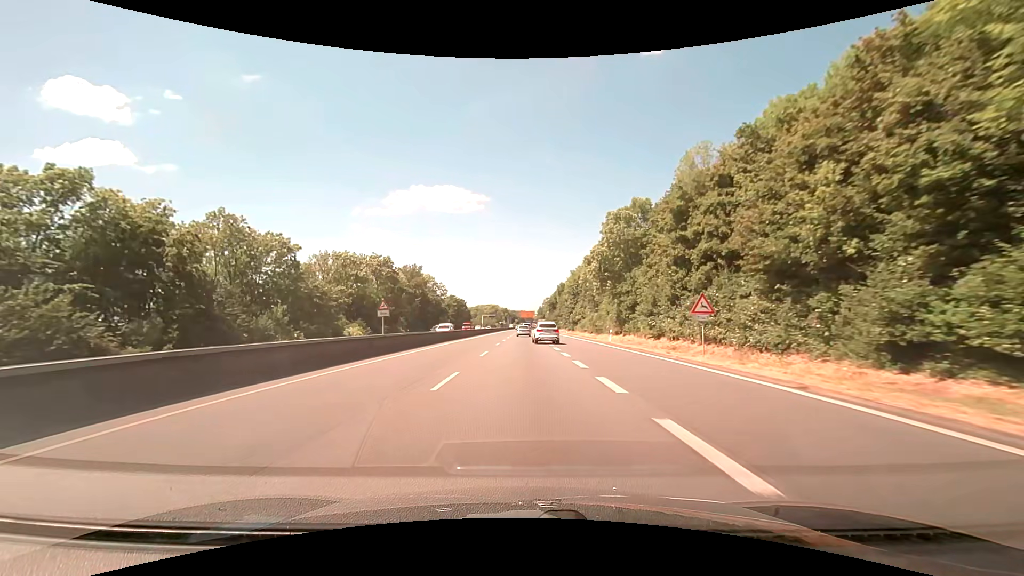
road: trunk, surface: asphalt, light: Day
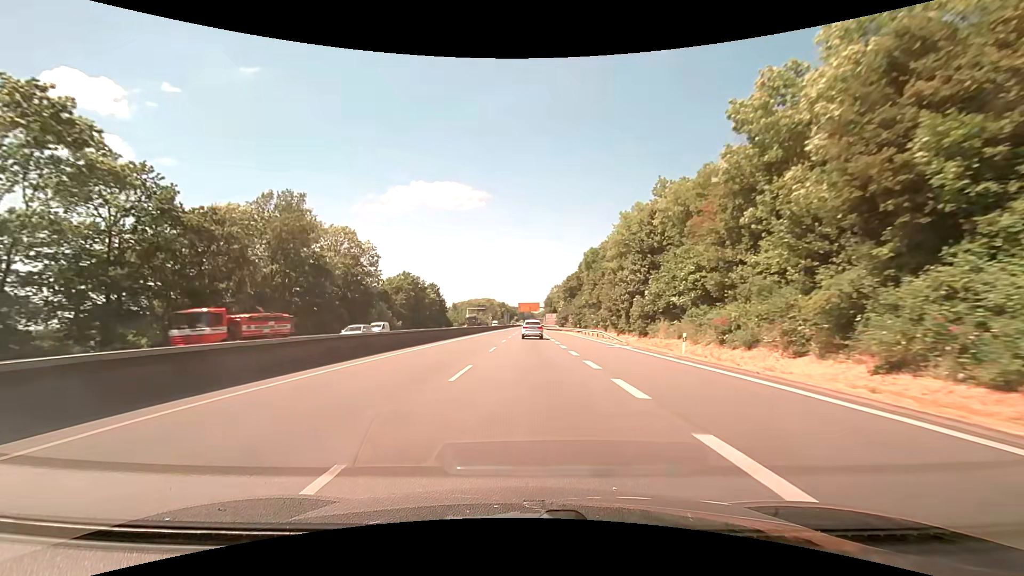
(-0.1, +67.3) m; 0°
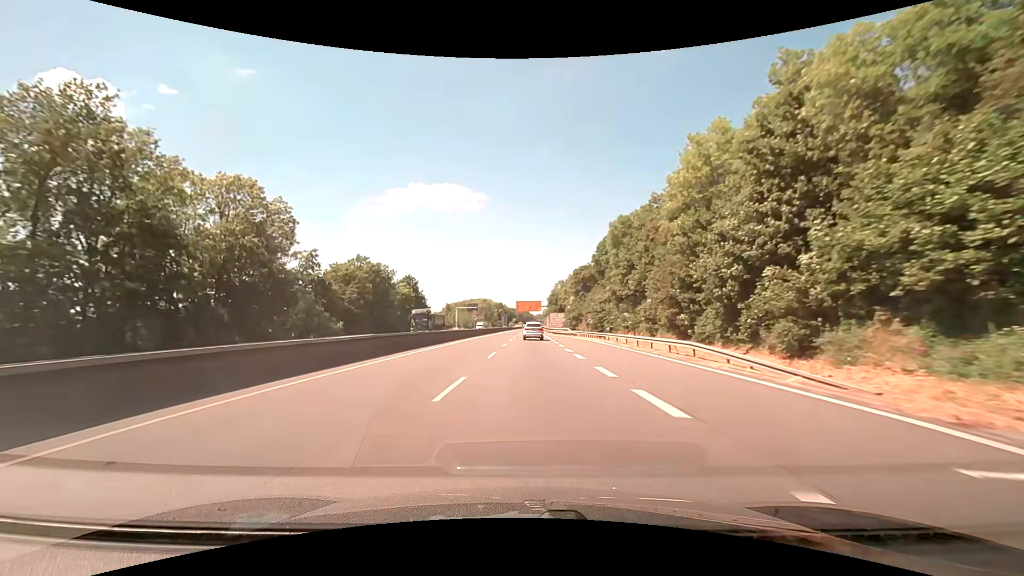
(+0.1, +27.4) m; 0°
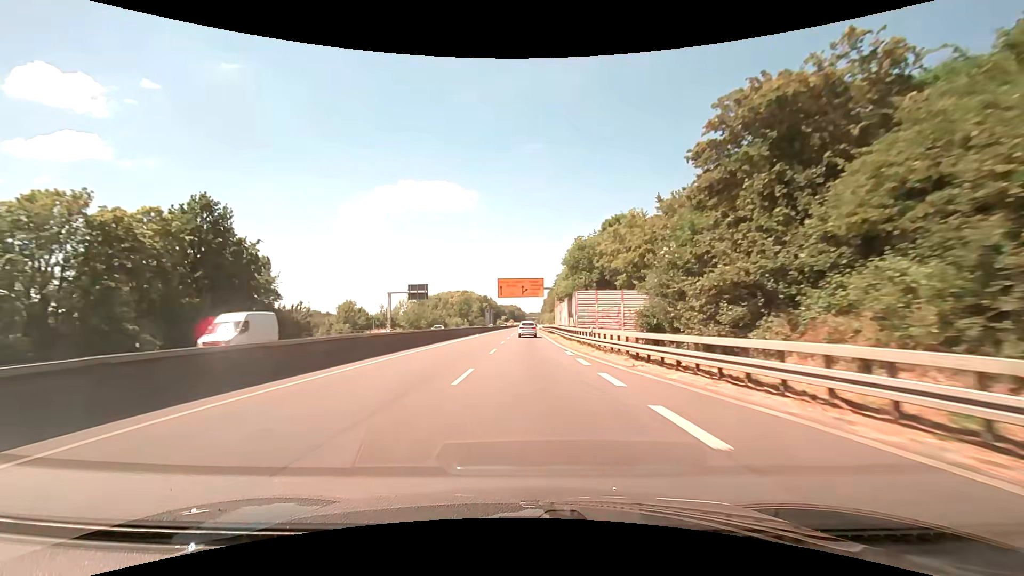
(+0.7, +69.5) m; +1°
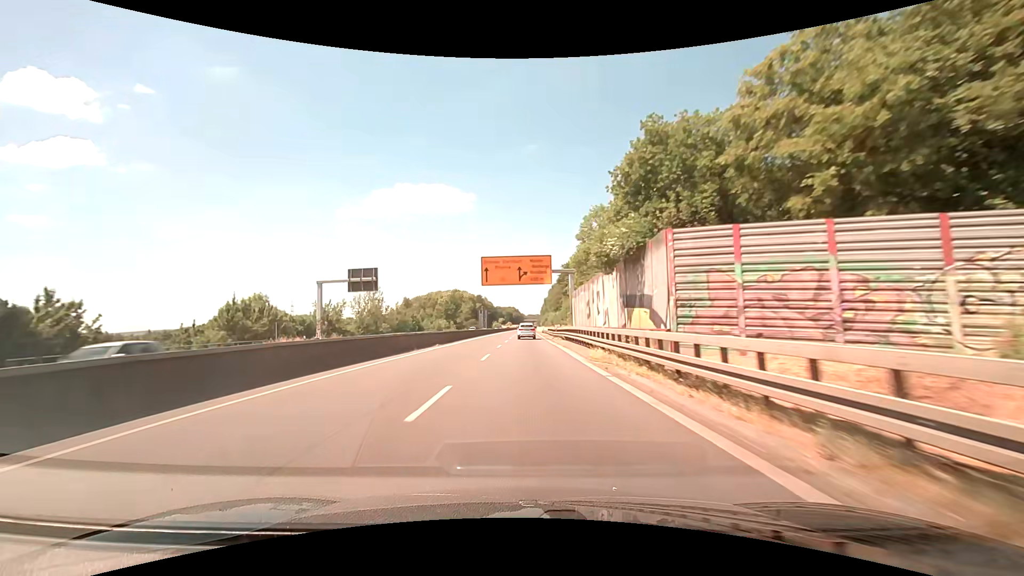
(+0.1, +28.3) m; 0°
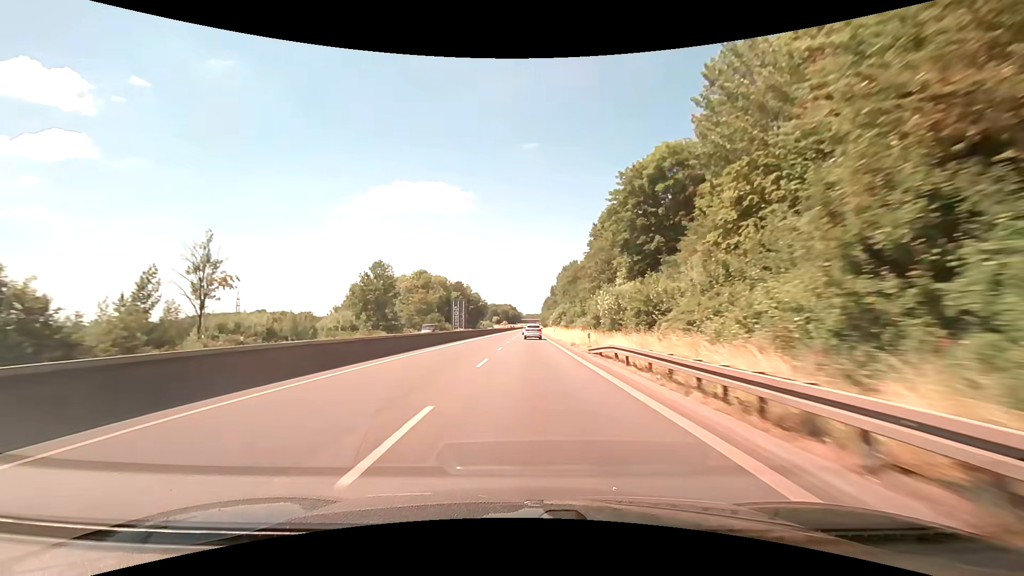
(+0.3, +75.2) m; 0°
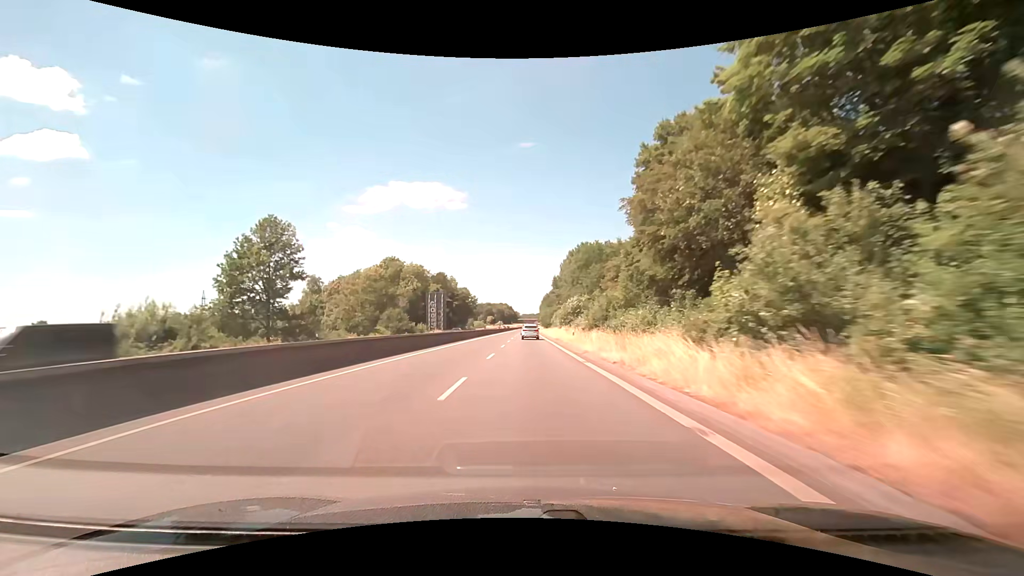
(+0.1, +31.9) m; 0°
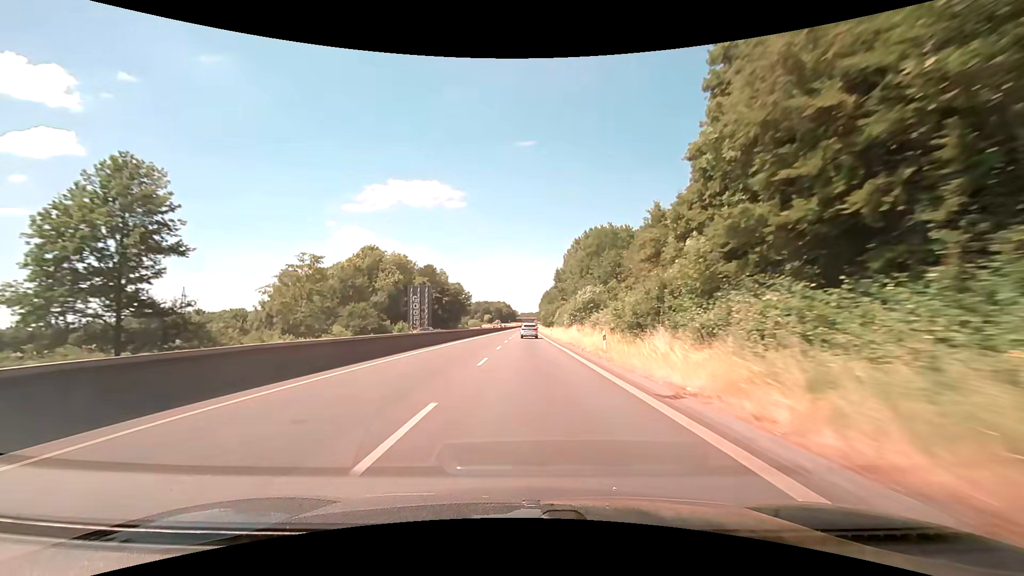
(0.0, +16.3) m; 0°
(0, +10) (0, +20) (0, +30) (0, +40) (0, +50) (0, +60) (0, +70) (+1, +80) (+1, +90) (+1, +100) m
